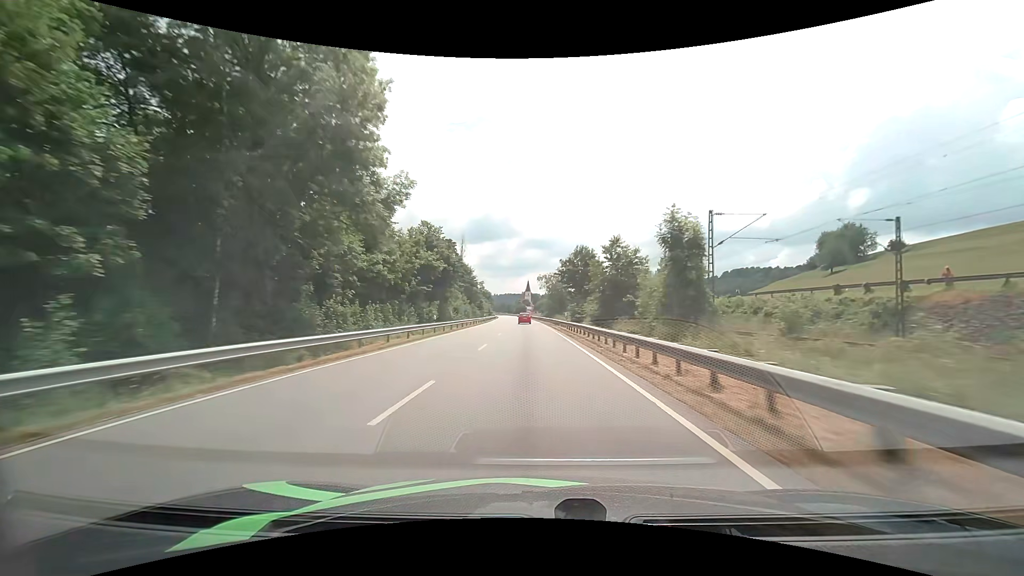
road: primary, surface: asphalt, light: Day
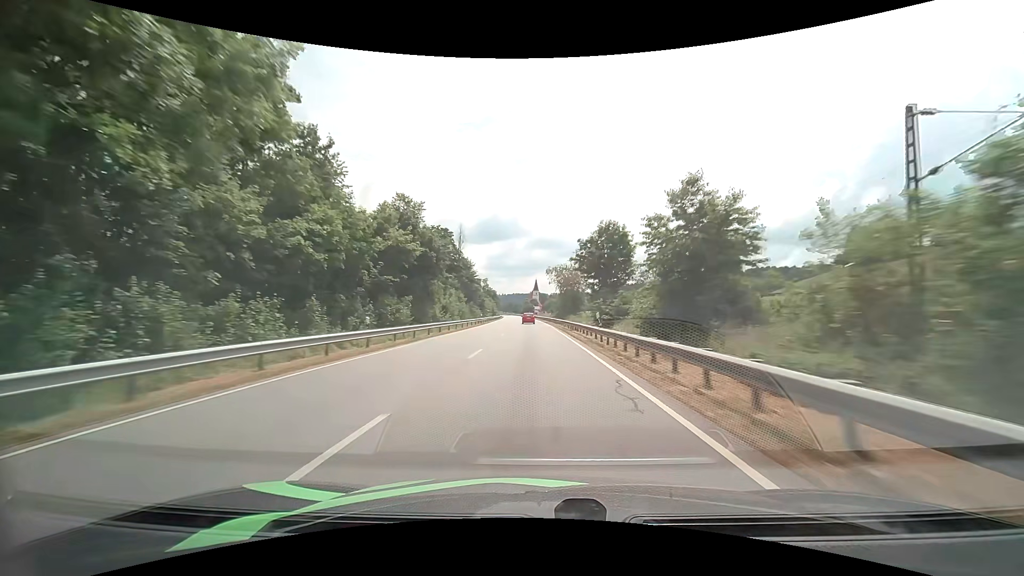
(-0.1, +15.5) m; -1°
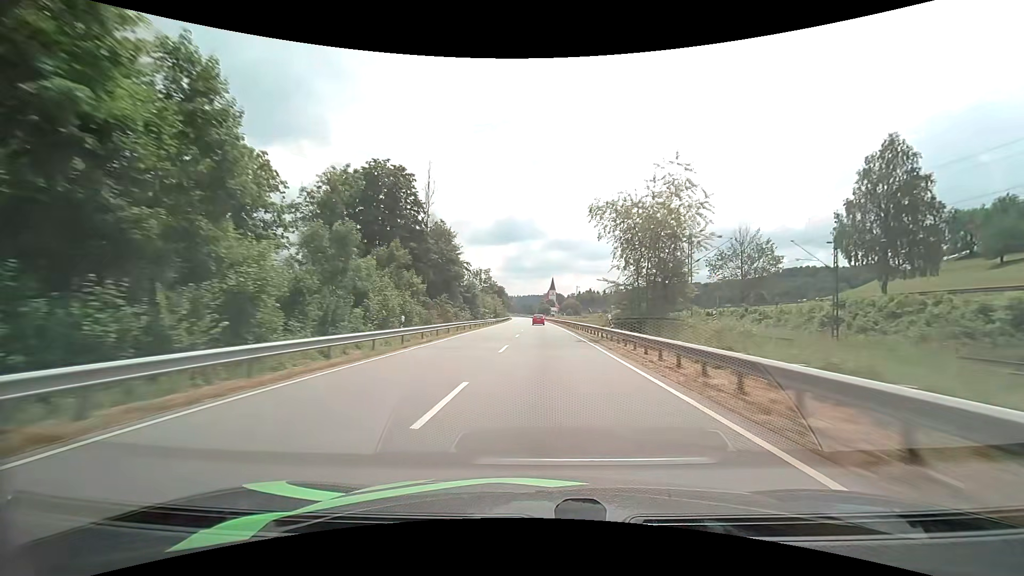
(-0.9, +45.8) m; -2°
(0, +10) (0, +20) (0, +30) (0, +40) (0, +50) (0, +60) (0, +70) (0, +80) (0, +90) (0, +100) m
